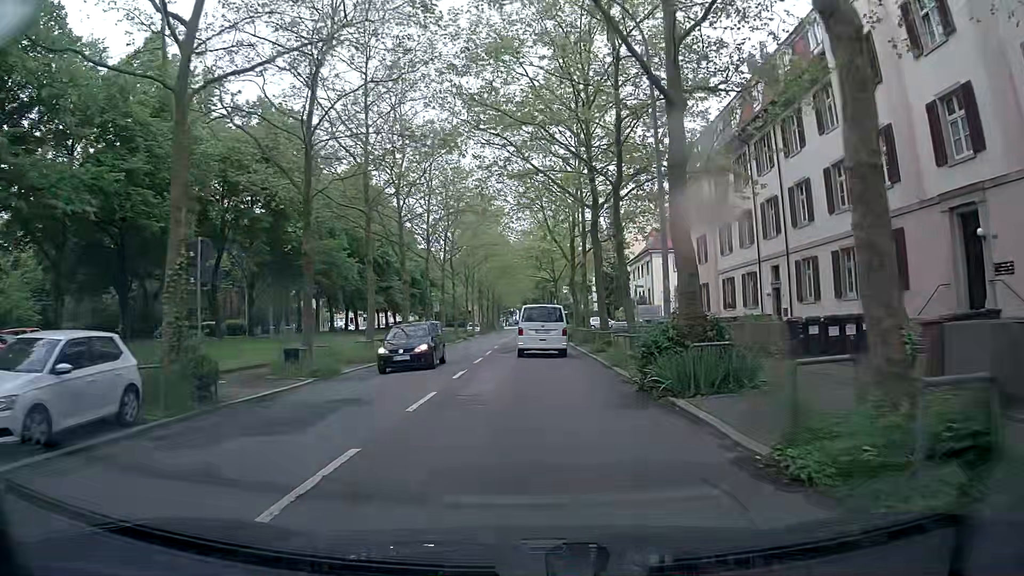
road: secondary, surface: asphalt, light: Day
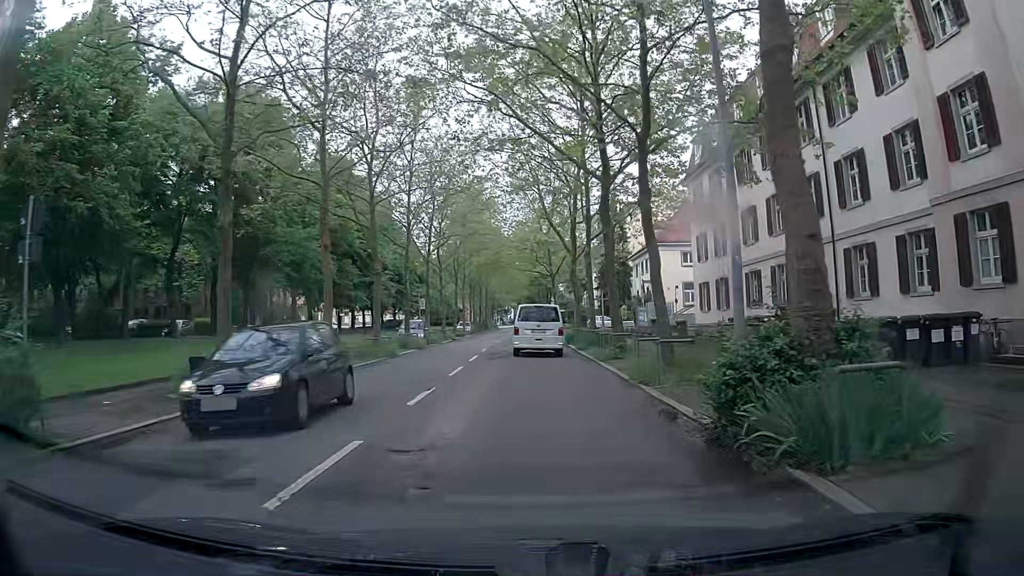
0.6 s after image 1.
(+0.1, +5.5) m; 0°
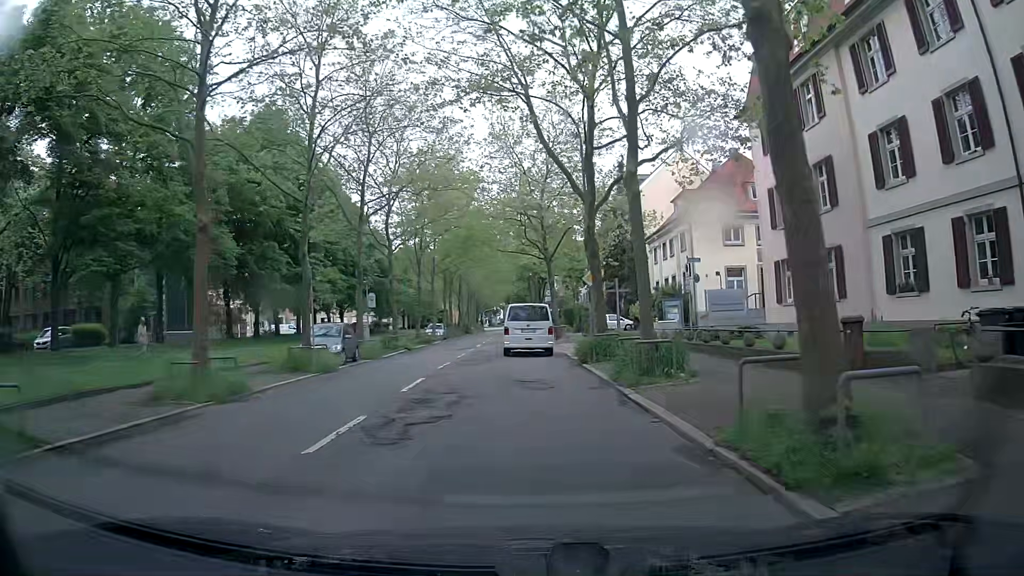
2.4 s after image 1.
(+0.4, +16.2) m; +3°
(0, +10) (0, +20) (-1, +30) (-1, +40) (-2, +50) (-2, +60) (-2, +70) (-3, +80) (-3, +90) (-4, +100) m
